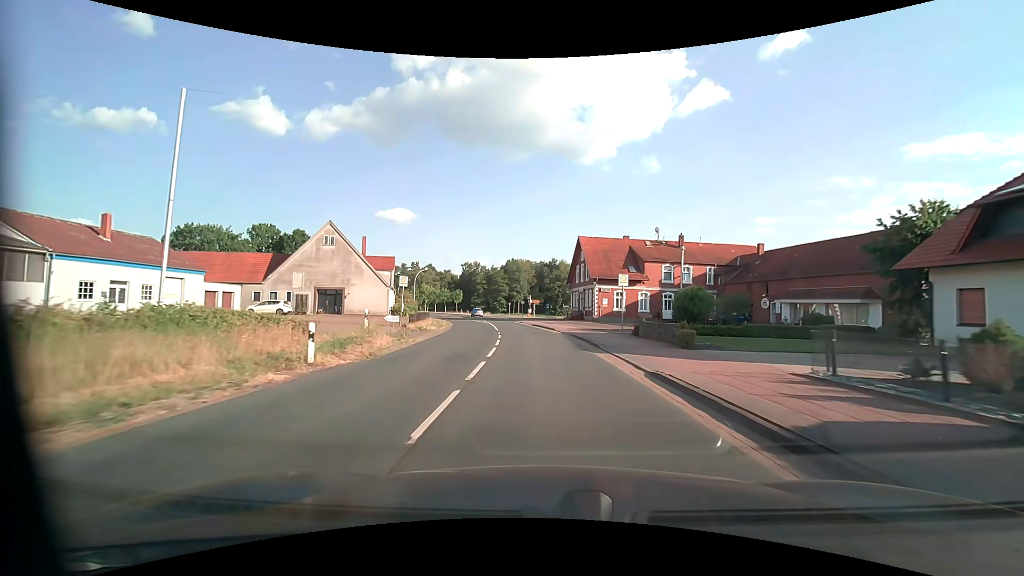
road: secondary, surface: asphalt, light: Day
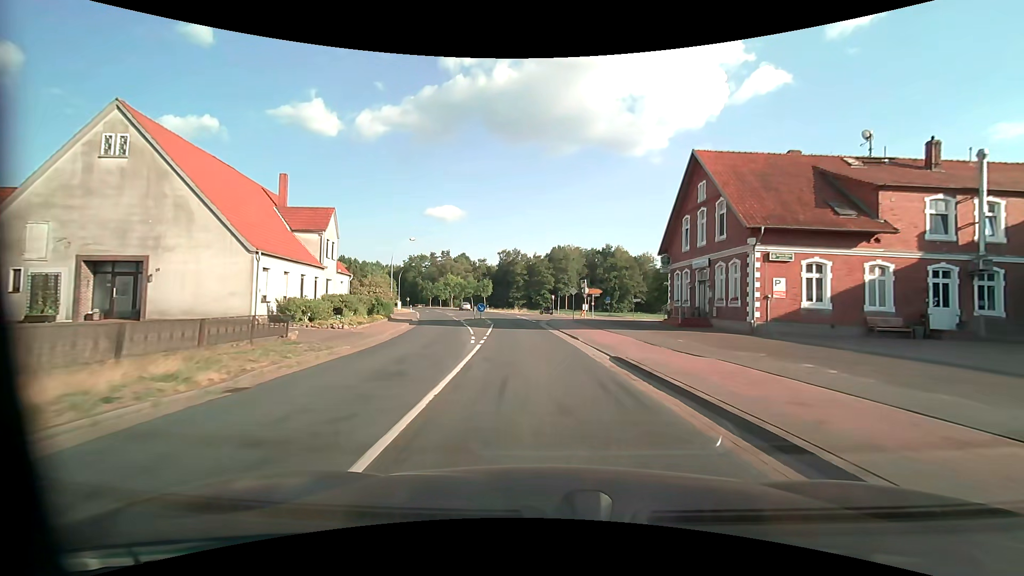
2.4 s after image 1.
(-1.5, +32.5) m; -5°
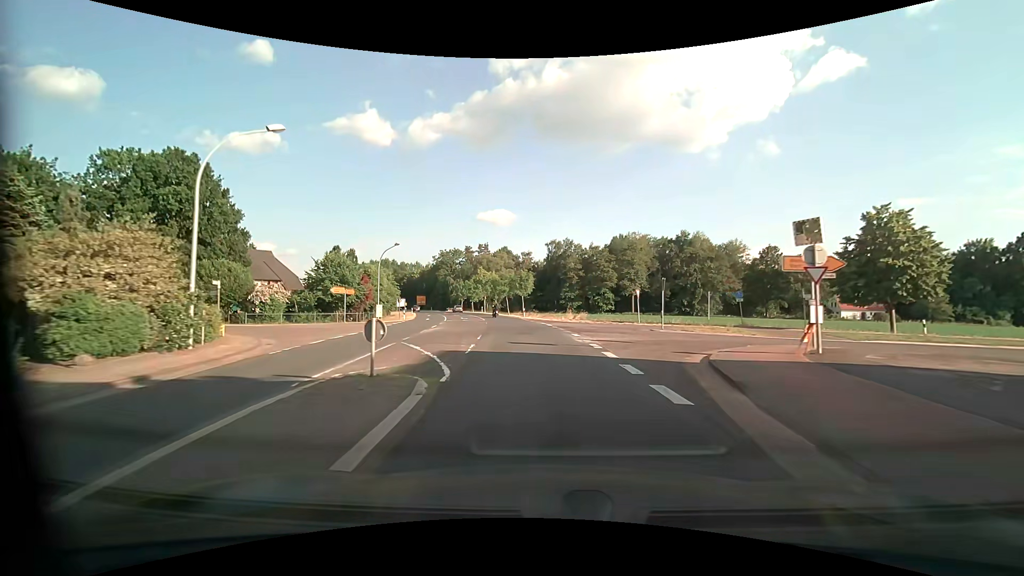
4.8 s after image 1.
(-1.7, +32.8) m; -6°
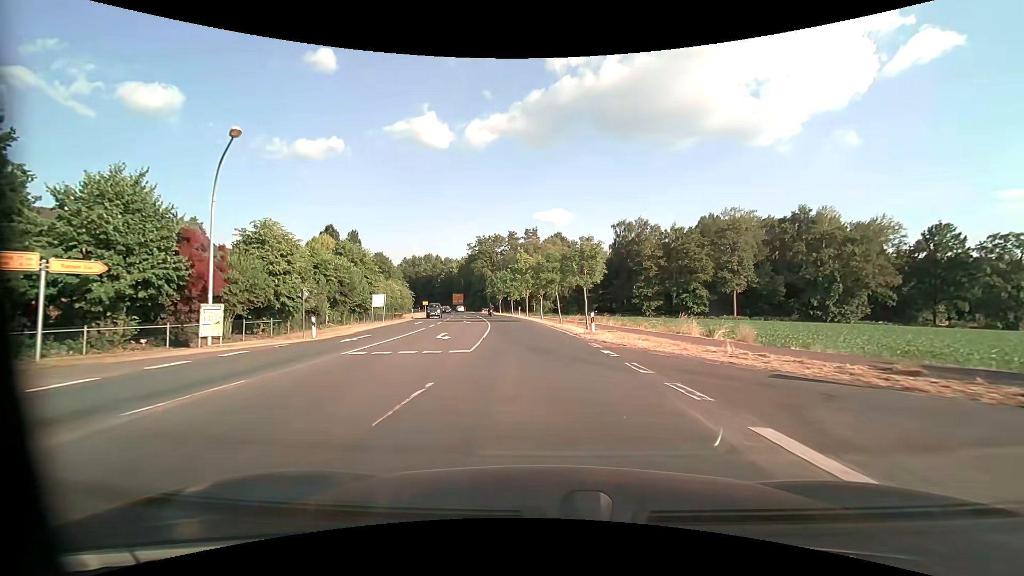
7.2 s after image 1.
(-1.8, +32.8) m; -7°
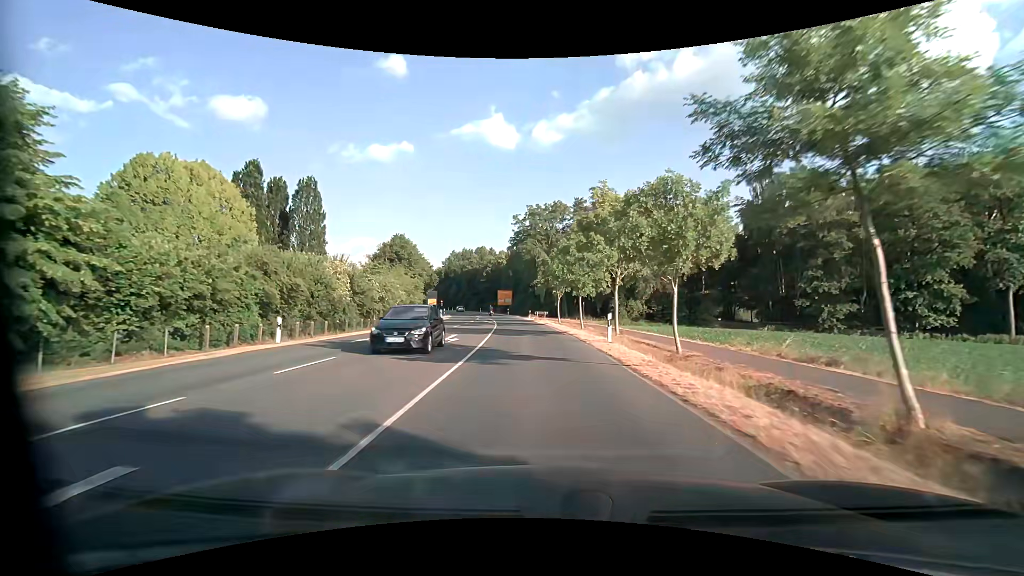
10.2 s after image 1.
(-2.7, +40.9) m; -7°
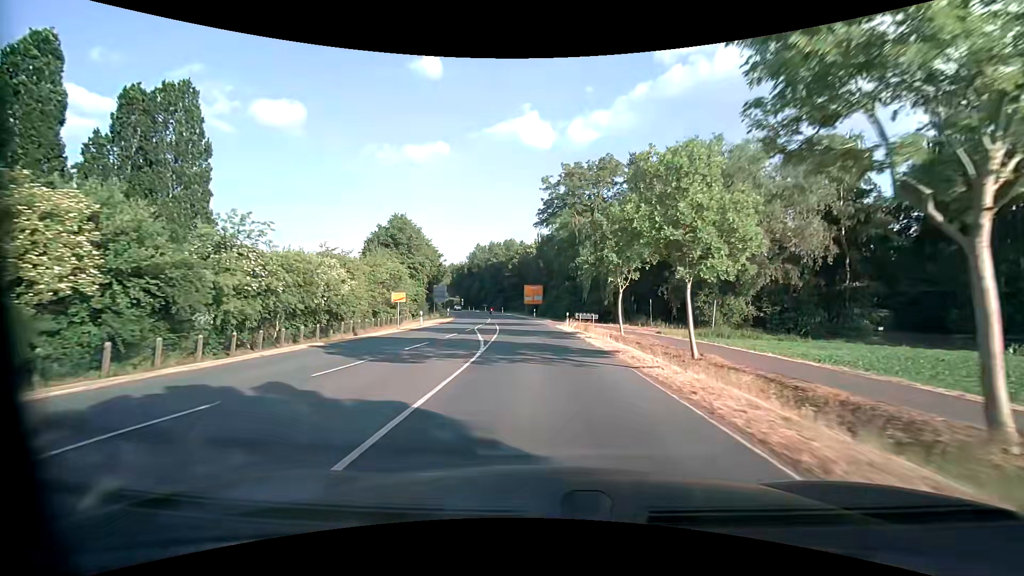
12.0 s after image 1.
(-0.8, +24.6) m; -4°
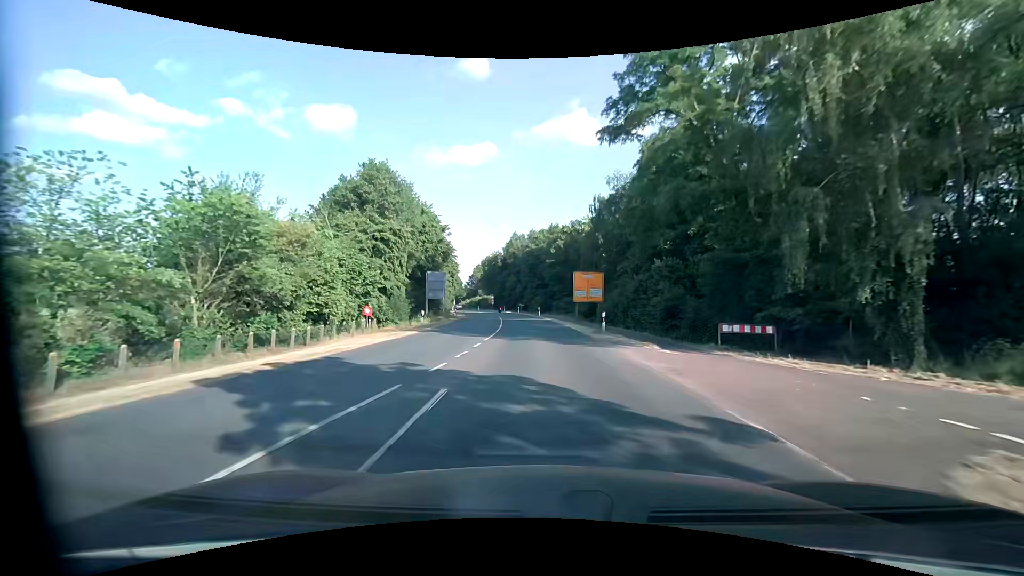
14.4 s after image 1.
(-1.6, +32.9) m; -6°
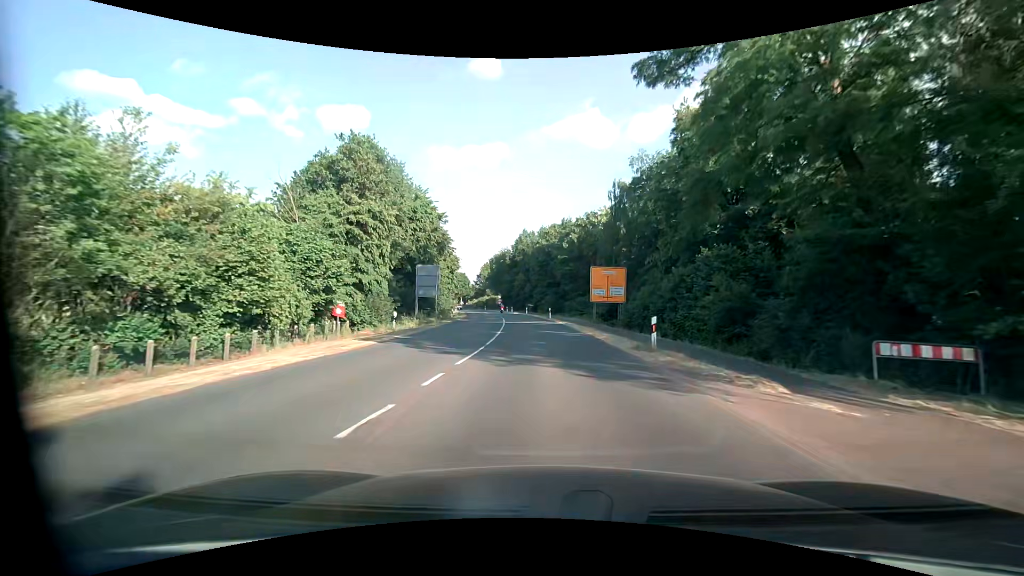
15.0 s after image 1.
(-0.1, +8.3) m; -1°
(0, +10) (0, +20) (-1, +30) (-2, +40) (-2, +50) (-4, +60) (-5, +70) (-6, +80) (-8, +89) (-10, +99) m
